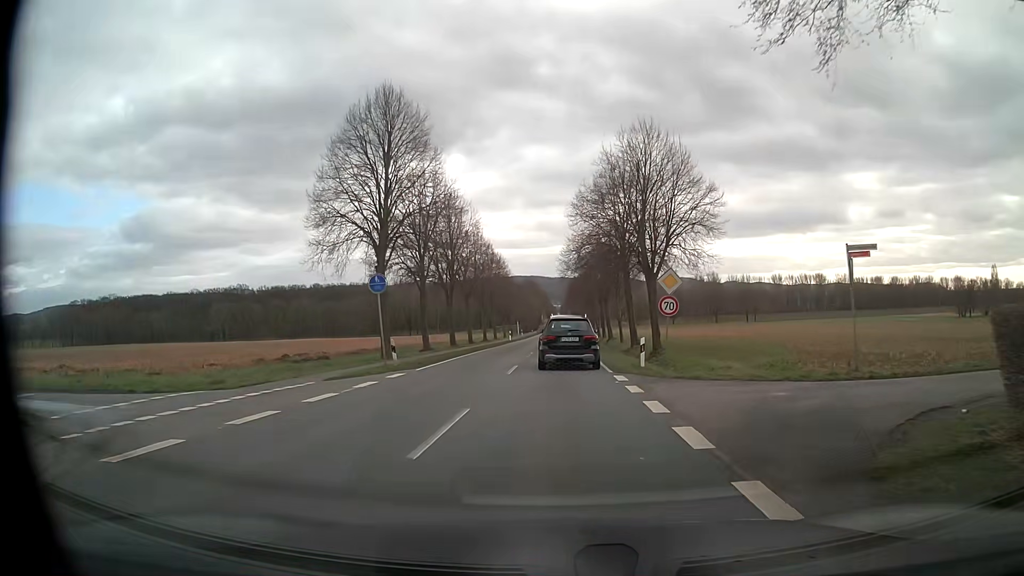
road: tertiary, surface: asphalt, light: Day
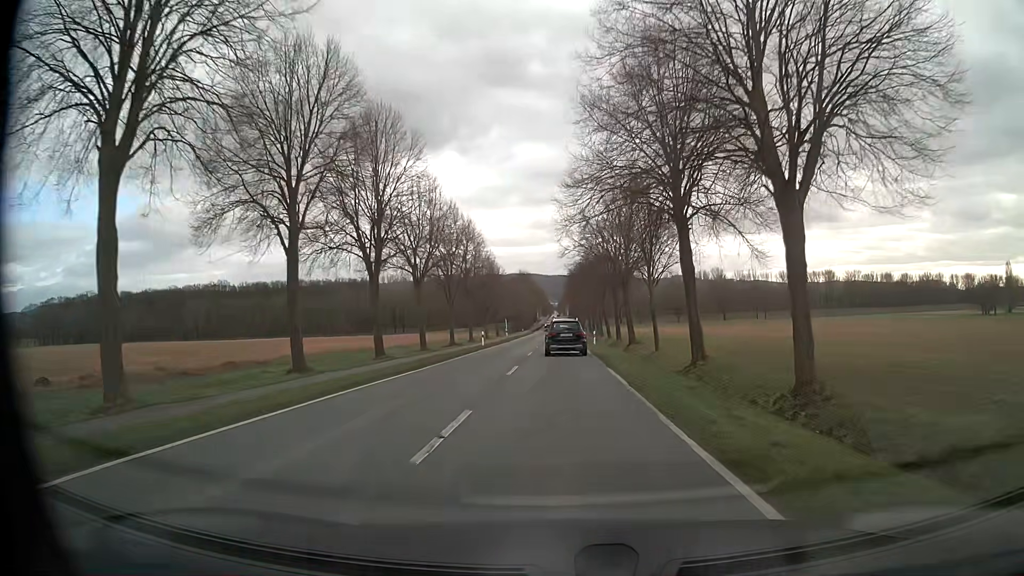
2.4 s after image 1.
(+0.3, +24.8) m; +1°
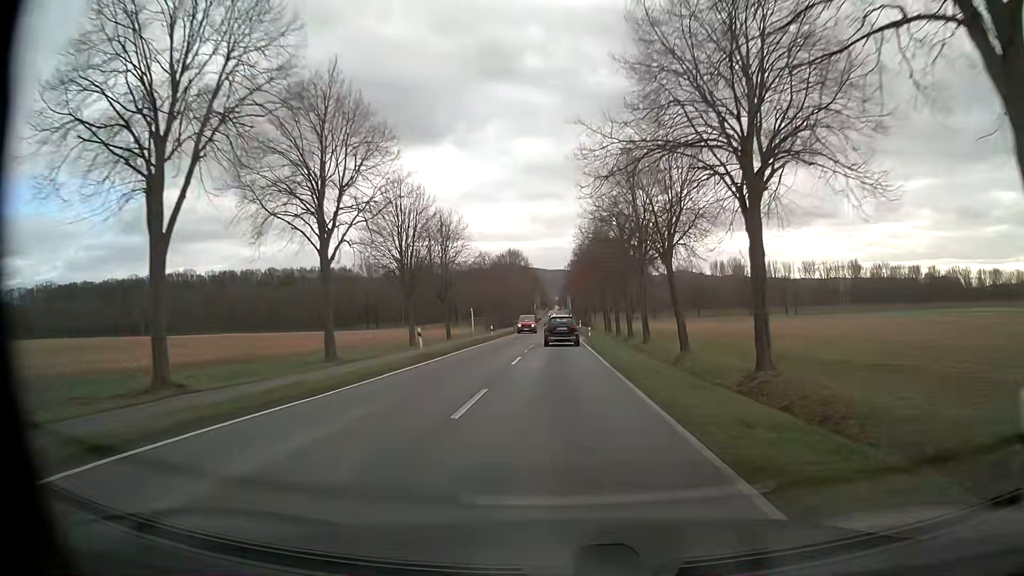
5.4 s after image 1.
(-0.1, +46.2) m; -1°
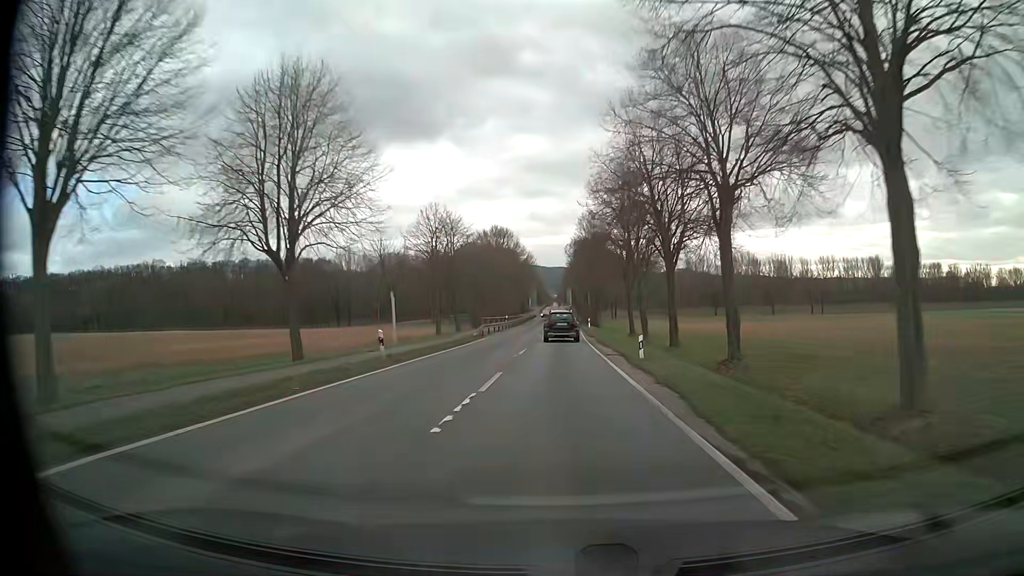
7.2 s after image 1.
(+0.2, +33.6) m; 0°
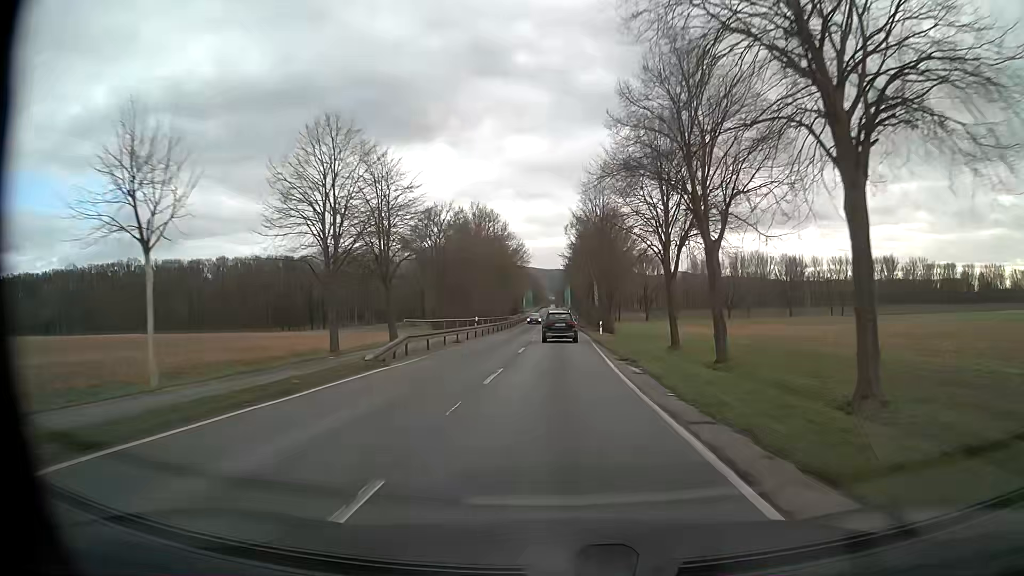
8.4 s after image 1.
(+0.1, +22.9) m; 0°
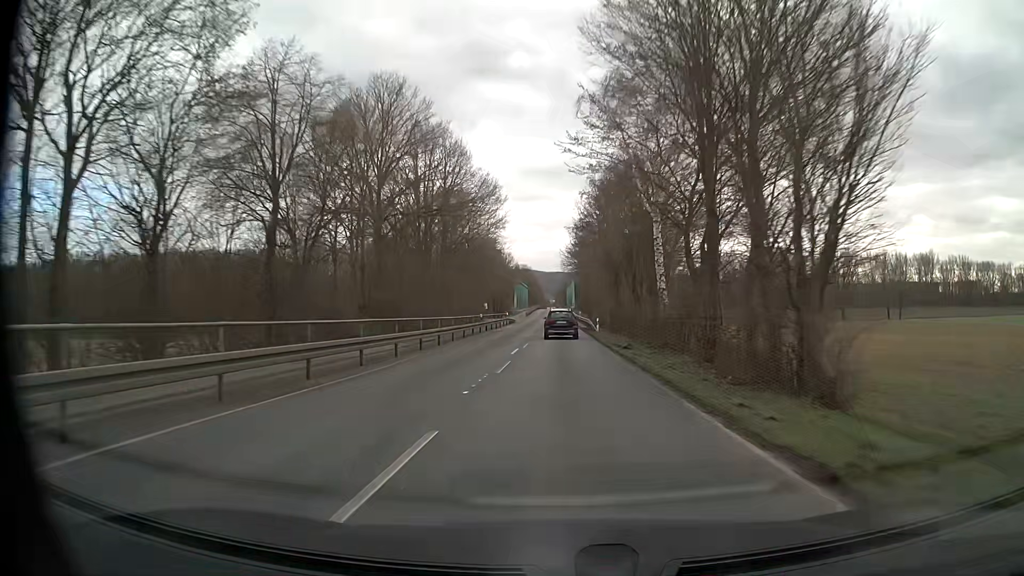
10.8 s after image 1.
(0.0, +45.9) m; 0°
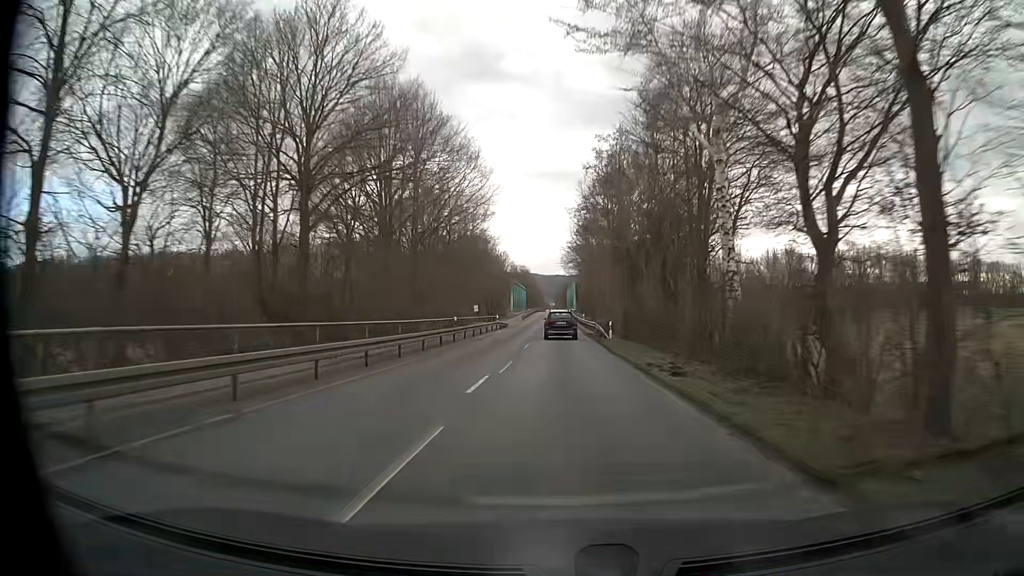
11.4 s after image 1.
(+0.1, +11.6) m; 0°
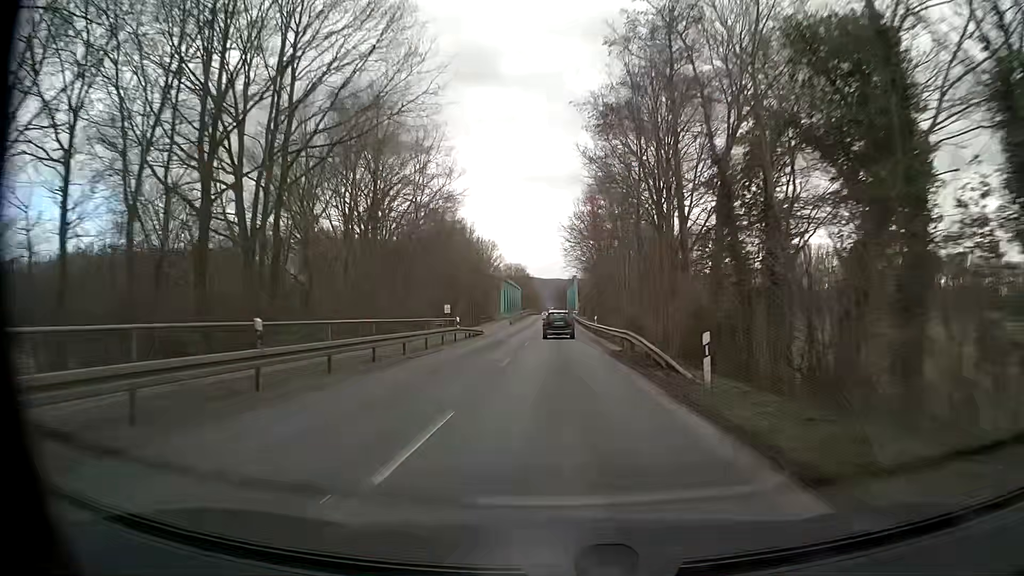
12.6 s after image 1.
(0.0, +23.2) m; -1°
(0, +10) (0, +20) (0, +30) (0, +40) (0, +50) (+1, +60) (+1, +70) (+1, +80) (+1, +90) (+1, +100) m
